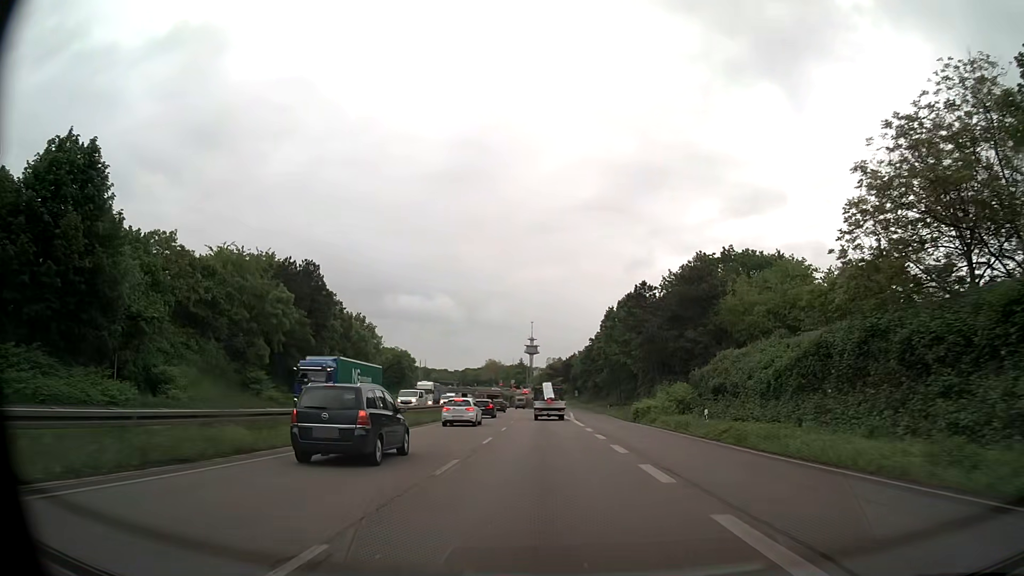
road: trunk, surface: asphalt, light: Day
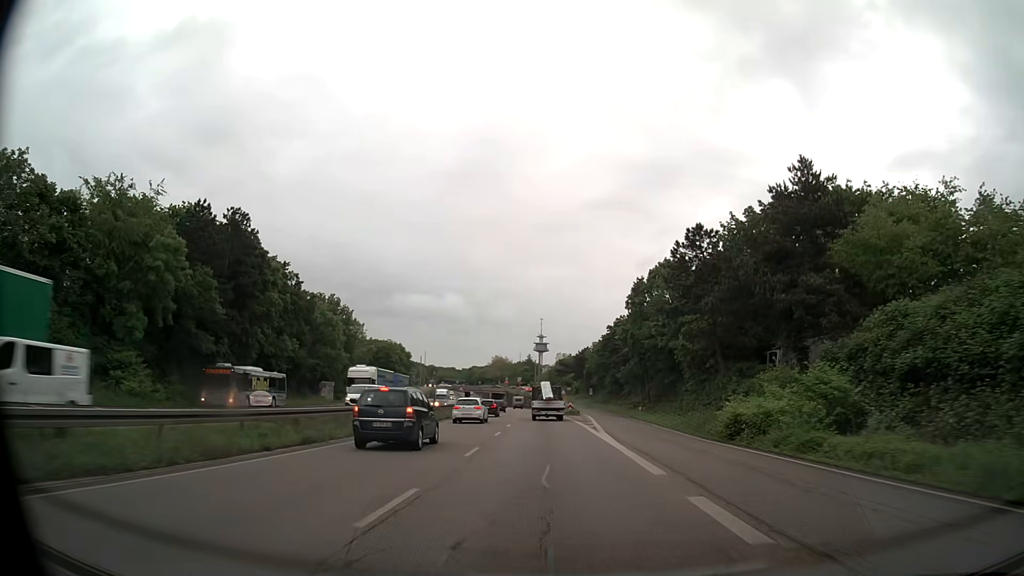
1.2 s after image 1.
(-0.1, +23.0) m; -1°
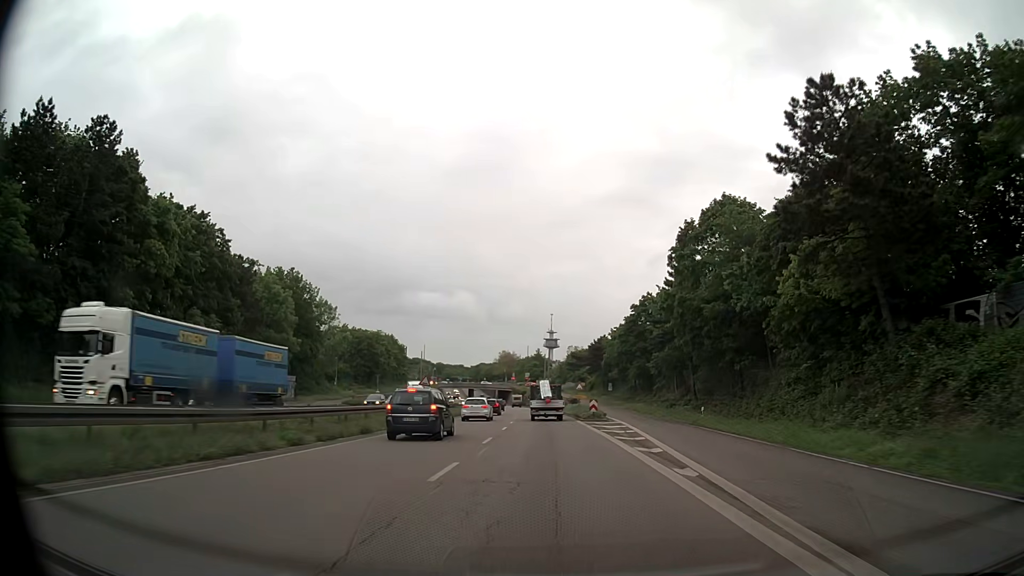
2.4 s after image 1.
(-0.2, +23.1) m; -1°
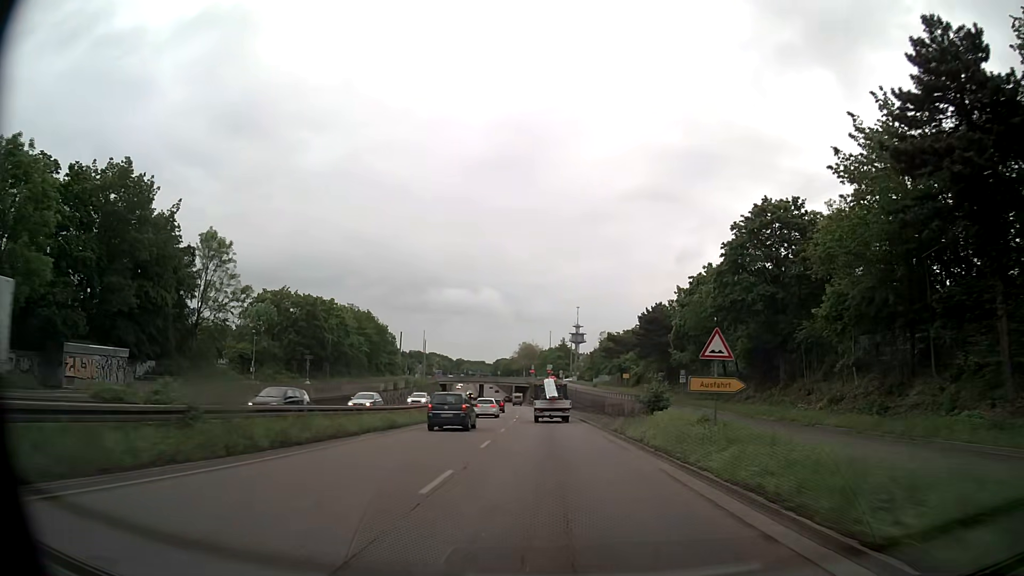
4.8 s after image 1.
(-0.9, +46.1) m; -2°
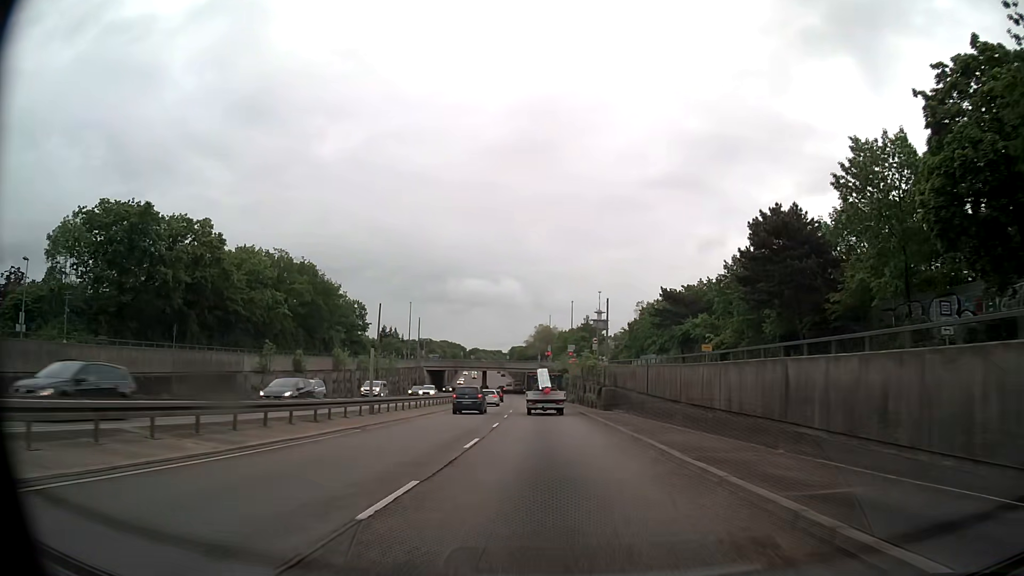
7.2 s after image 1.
(-0.6, +45.4) m; -1°
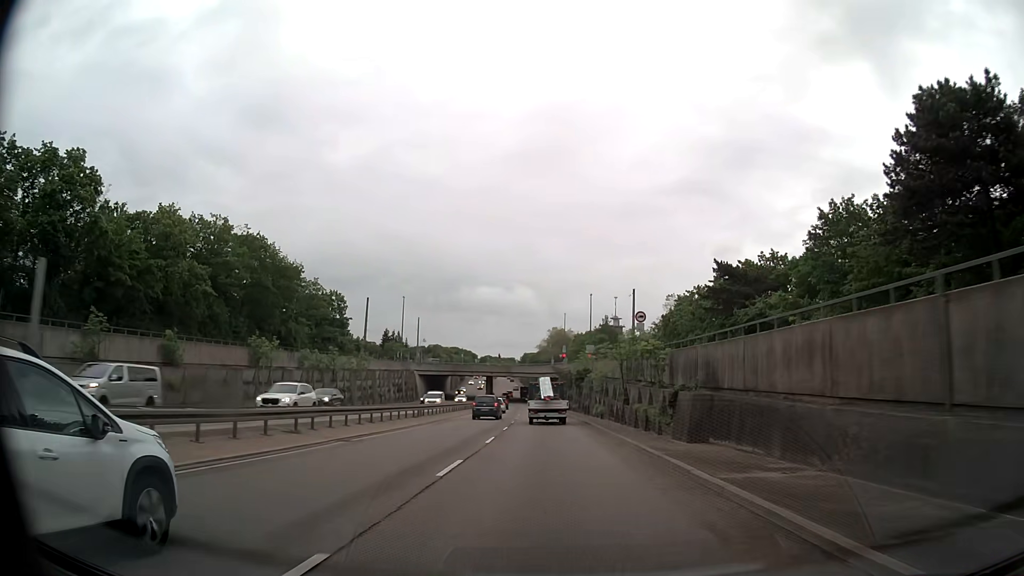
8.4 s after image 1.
(-0.3, +22.3) m; -1°
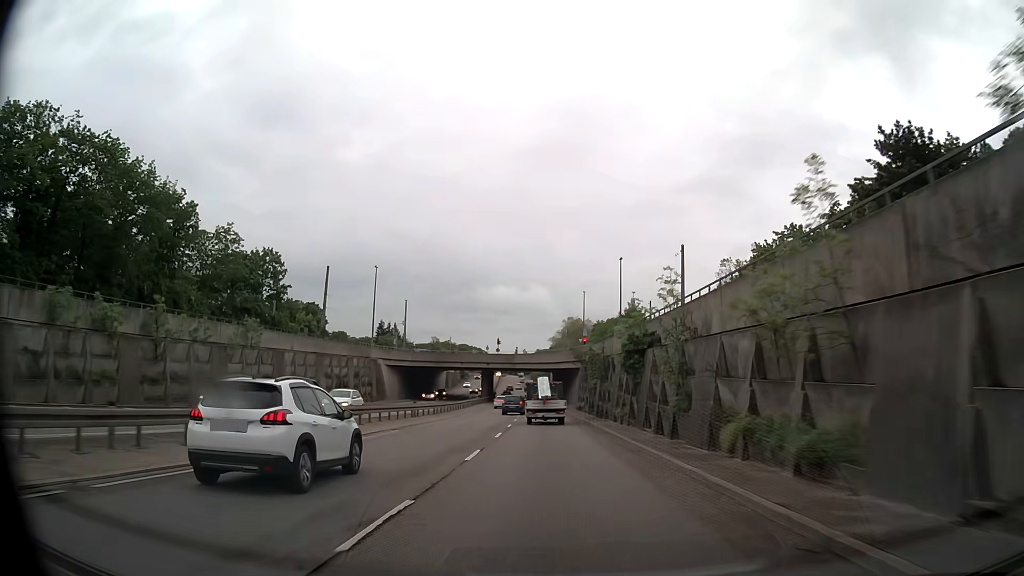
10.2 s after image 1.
(-0.5, +32.8) m; -1°
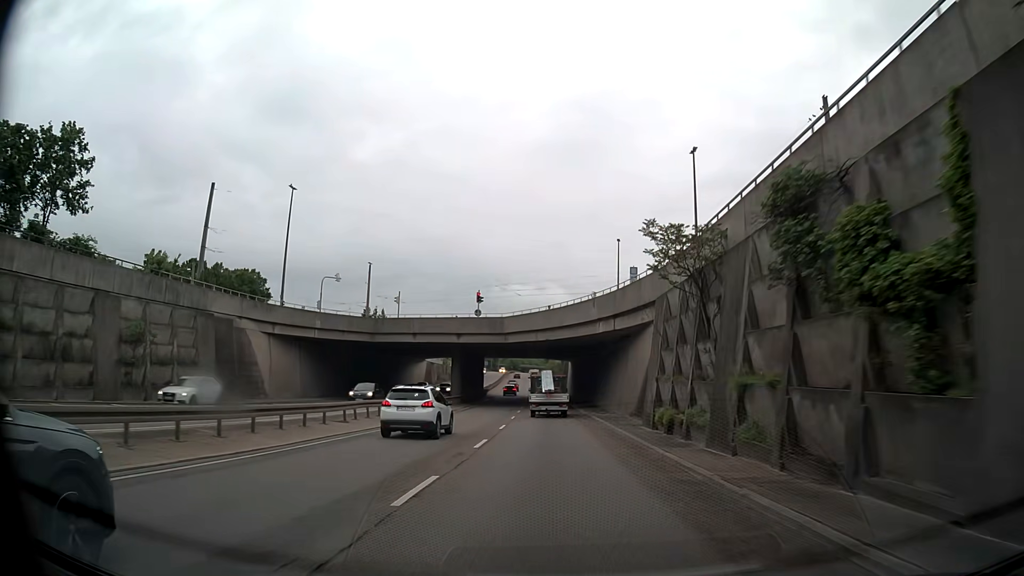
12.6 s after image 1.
(-0.5, +42.7) m; -1°
(0, +10) (0, +20) (0, +30) (0, +40) (-1, +50) (-1, +60) (-1, +70) (-1, +80) (-1, +90) (-1, +100) m
